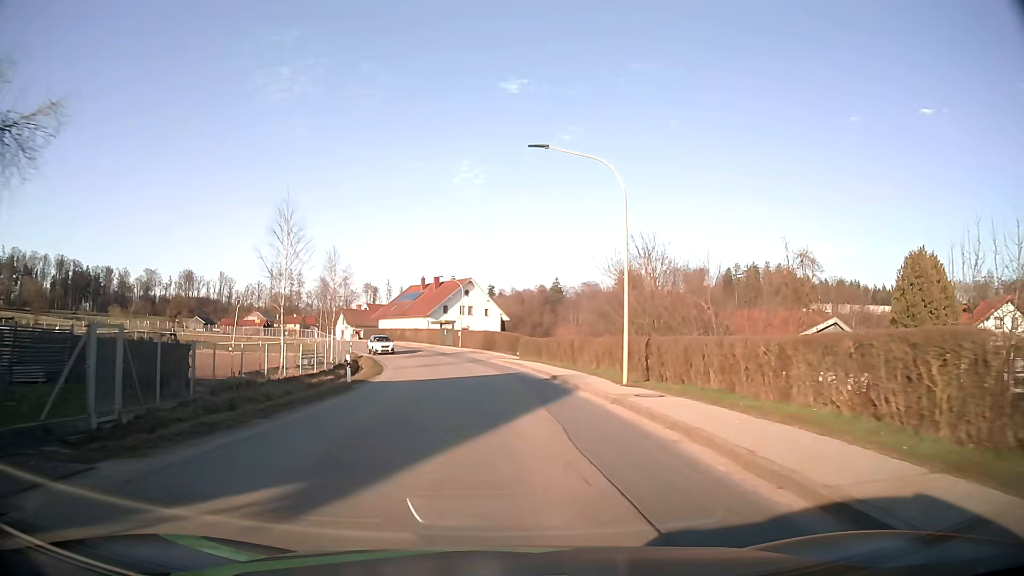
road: tertiary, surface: asphalt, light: Day
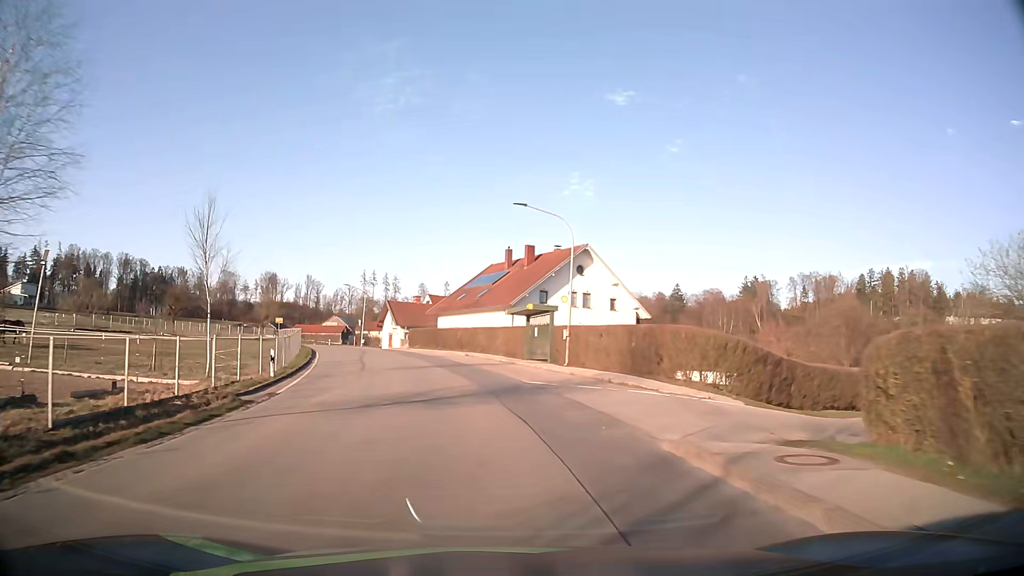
(-2.1, +39.4) m; -9°
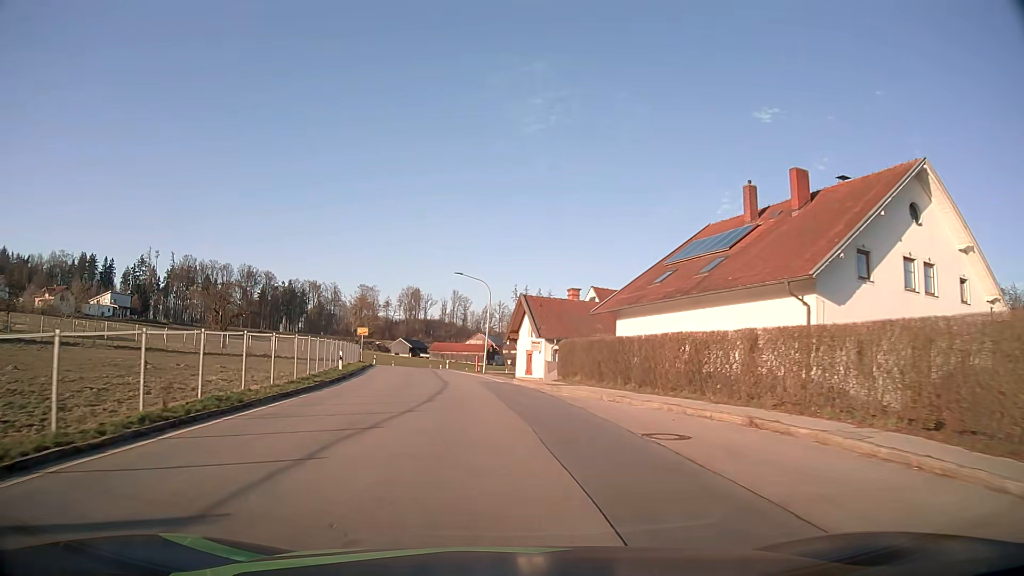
(-4.0, +31.4) m; -13°
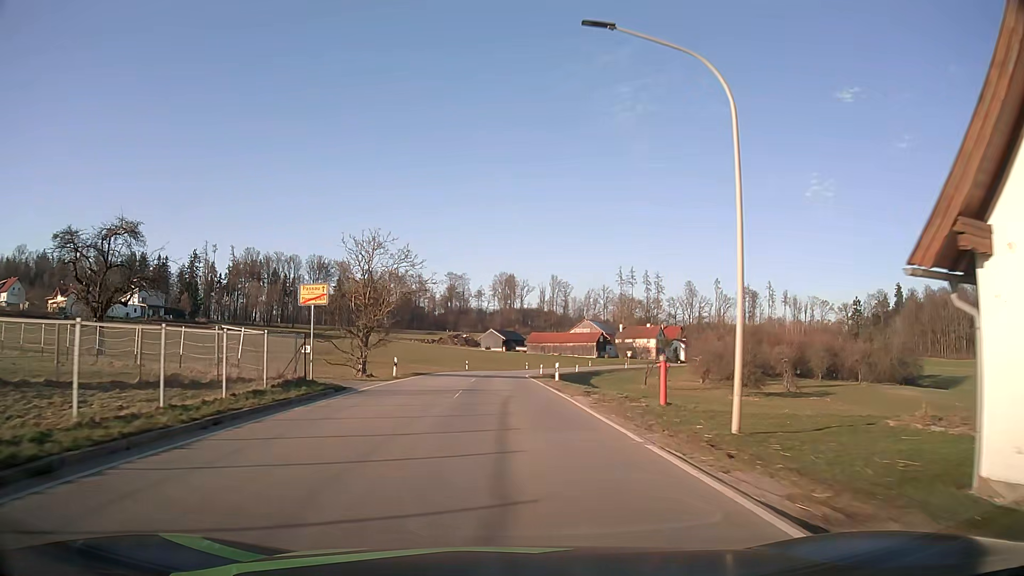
(-3.7, +40.1) m; -8°
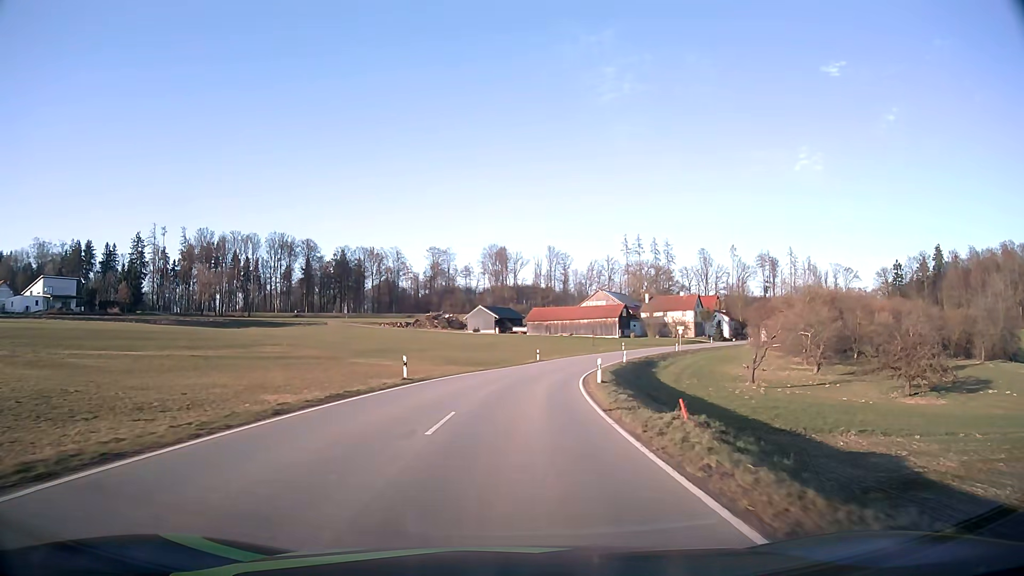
(-0.4, +44.7) m; 0°
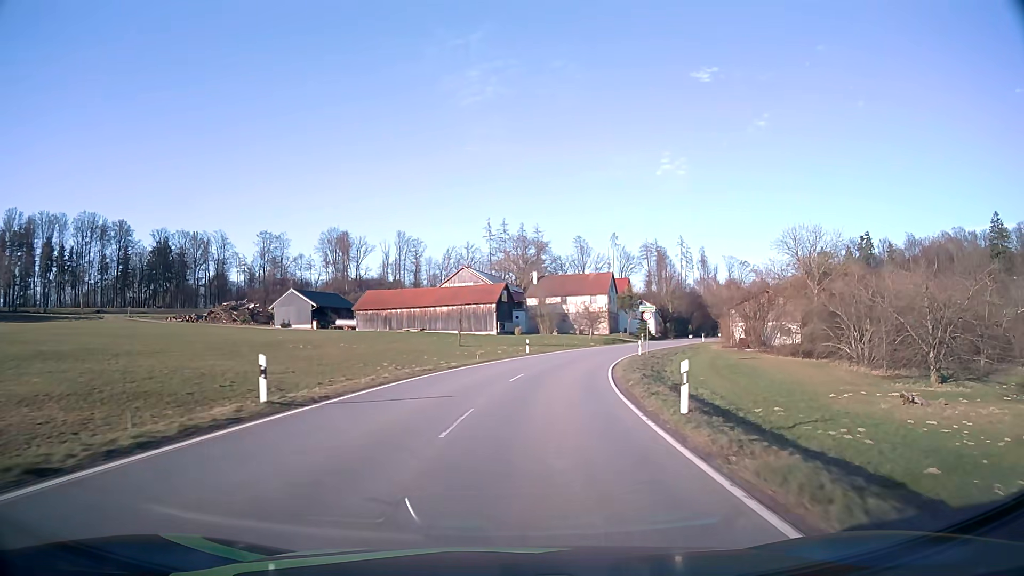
(+4.6, +49.1) m; +12°
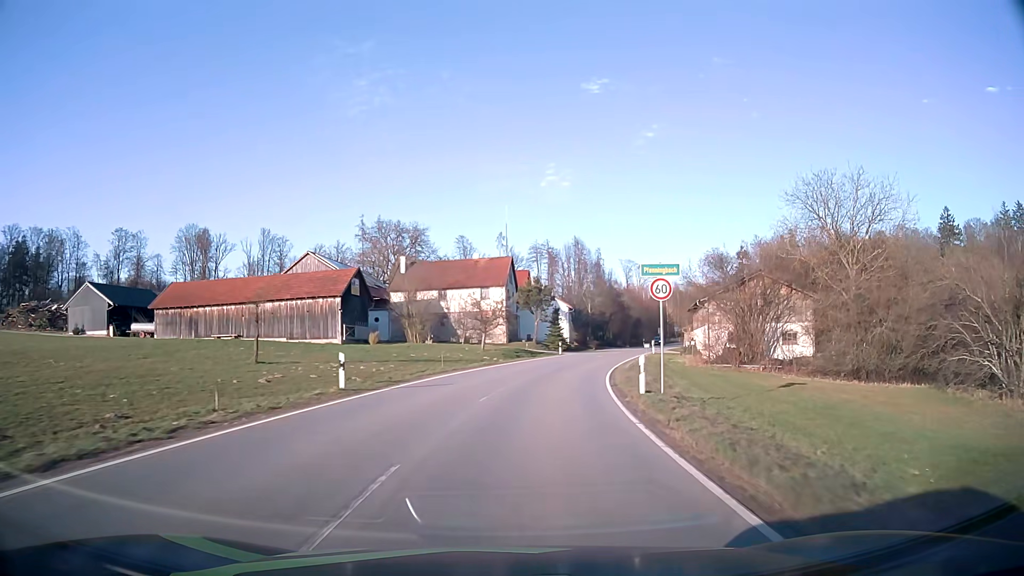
(+2.6, +29.5) m; +10°
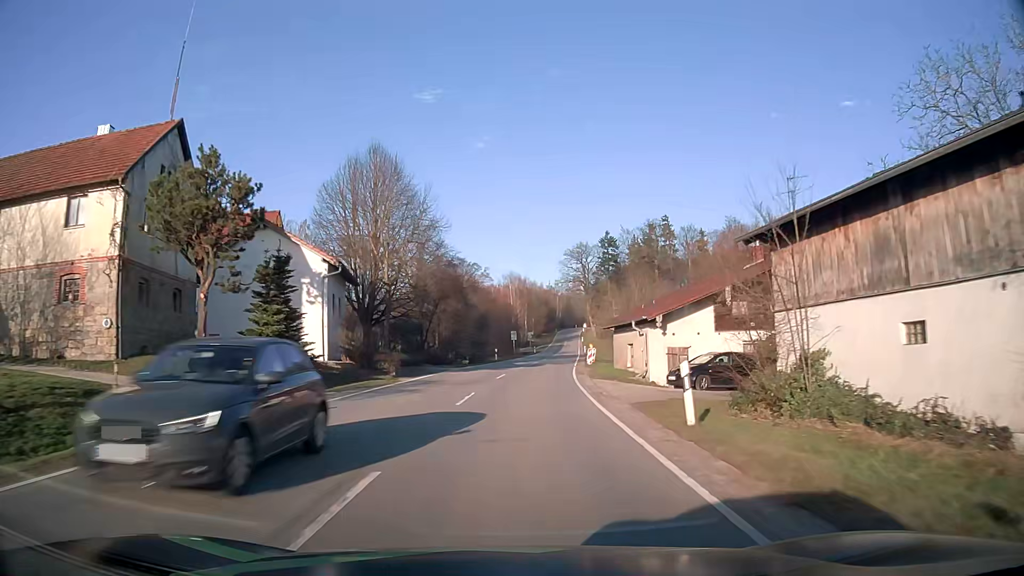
(+7.0, +47.6) m; +15°
(0, +10) (+1, +20) (+1, +30) (+2, +40) (+3, +50) (+4, +60) (+5, +70) (+7, +80) (+8, +90) (+9, +100) m
